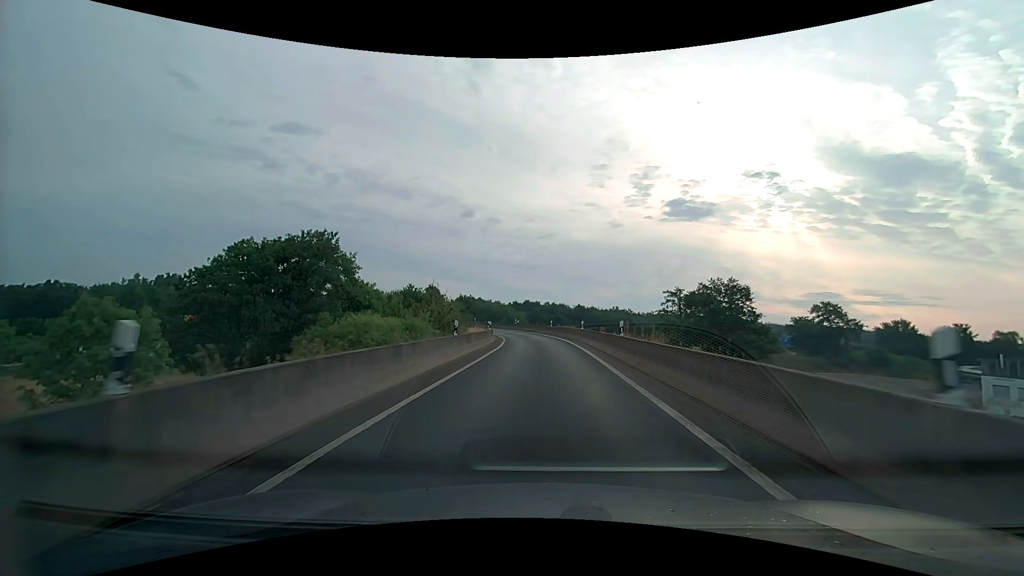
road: motorway_link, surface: asphalt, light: Day
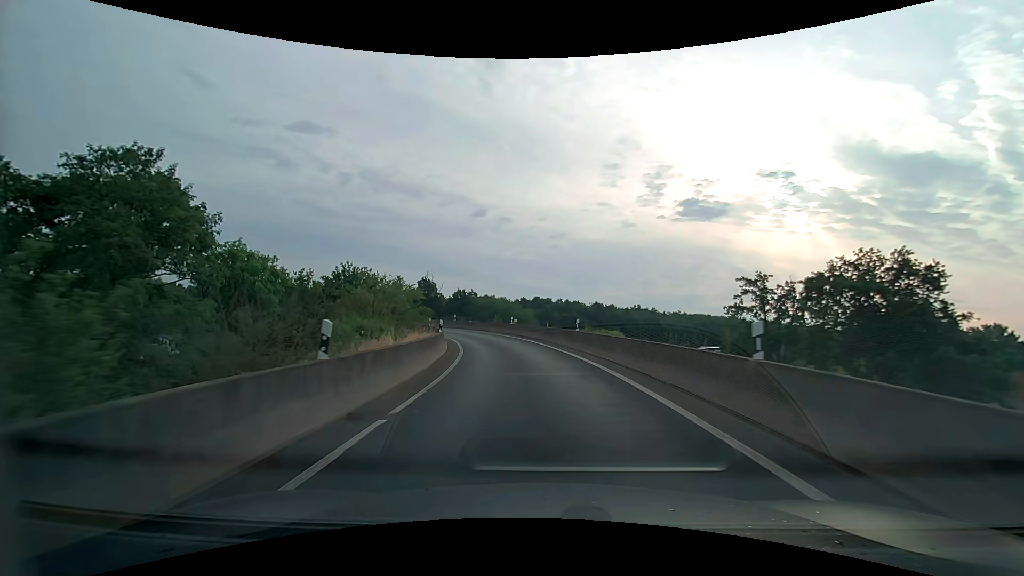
(-0.2, +26.6) m; -1°
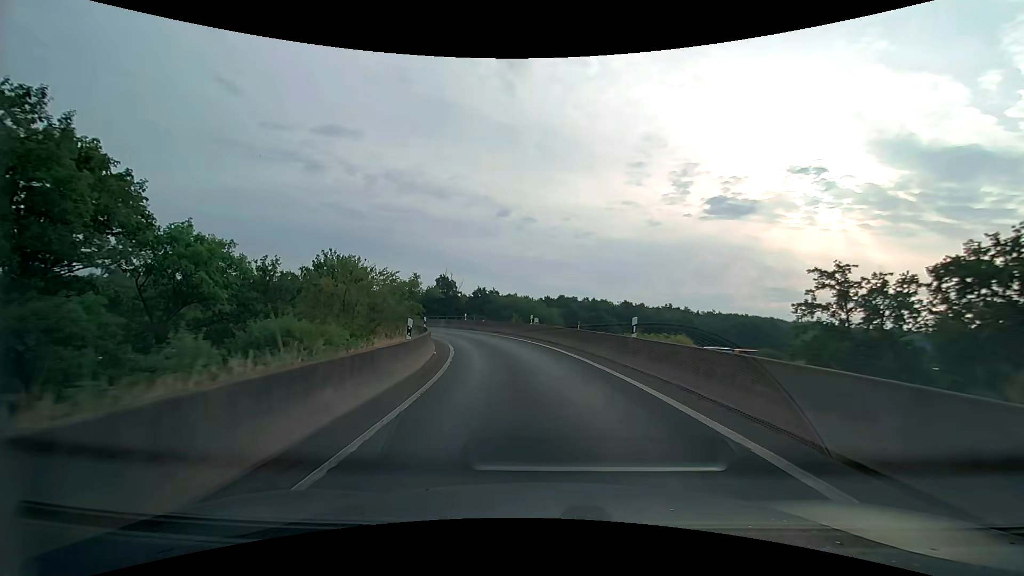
(-0.1, +8.8) m; -2°
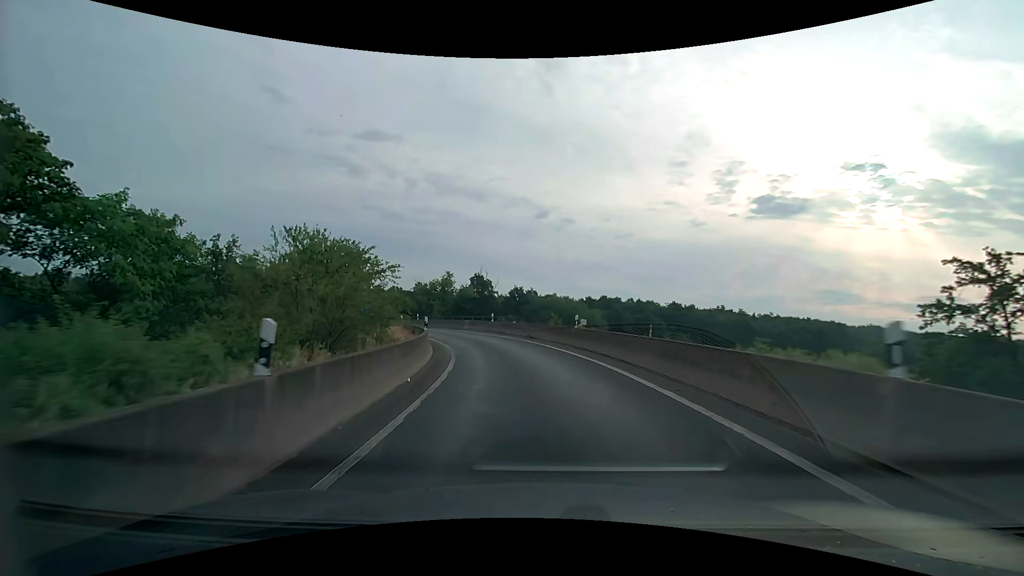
(-0.3, +8.7) m; -4°
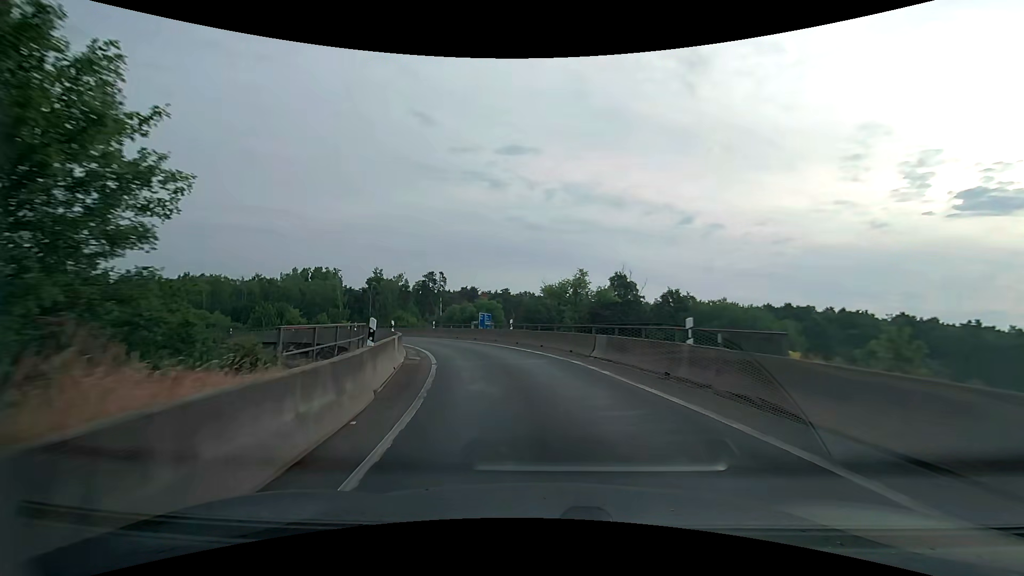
(-3.3, +25.3) m; -15°
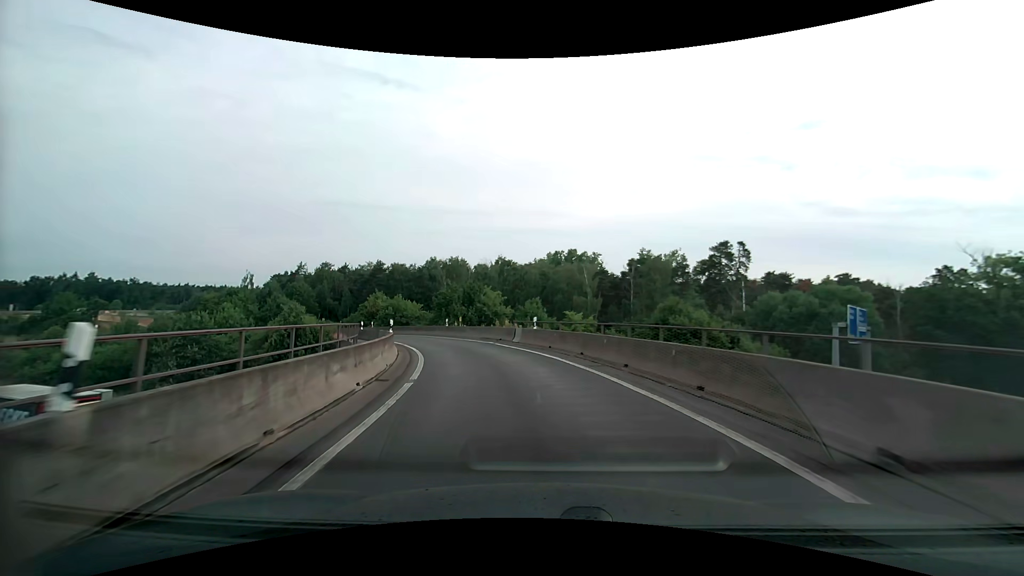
(-10.3, +38.8) m; -31°
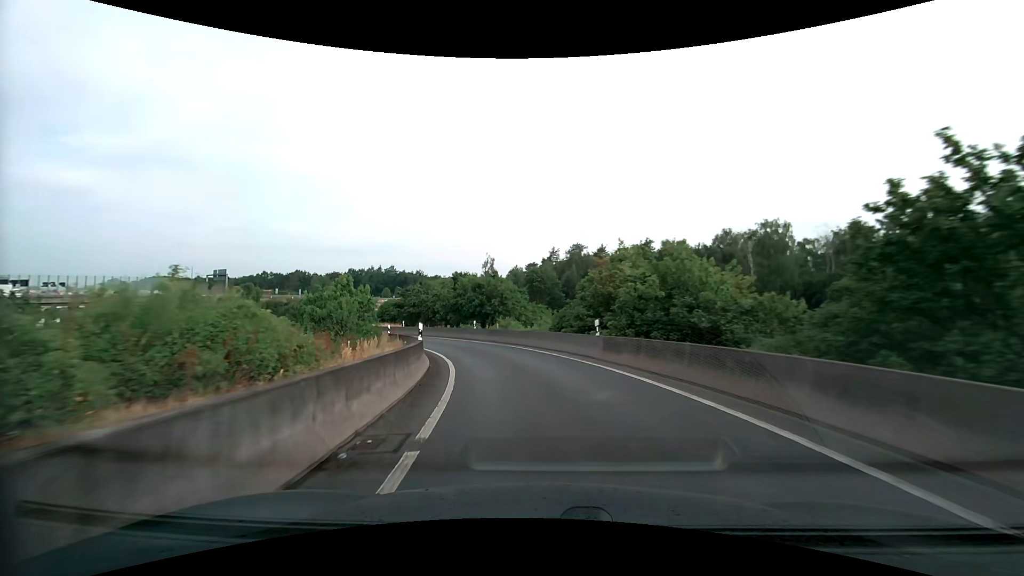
(-10.7, +37.9) m; -31°
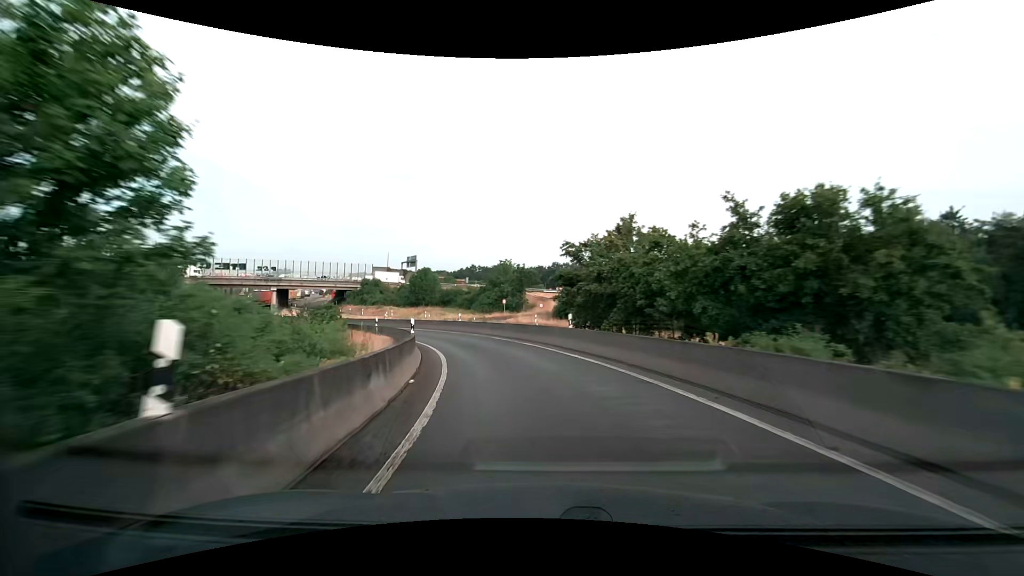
(-6.5, +32.2) m; -23°
(-1, +10) (-3, +20) (-6, +29) (-10, +38) (-16, +47) (-22, +54) (-29, +61) (-37, +68) (-44, +75) (-50, +83) m
